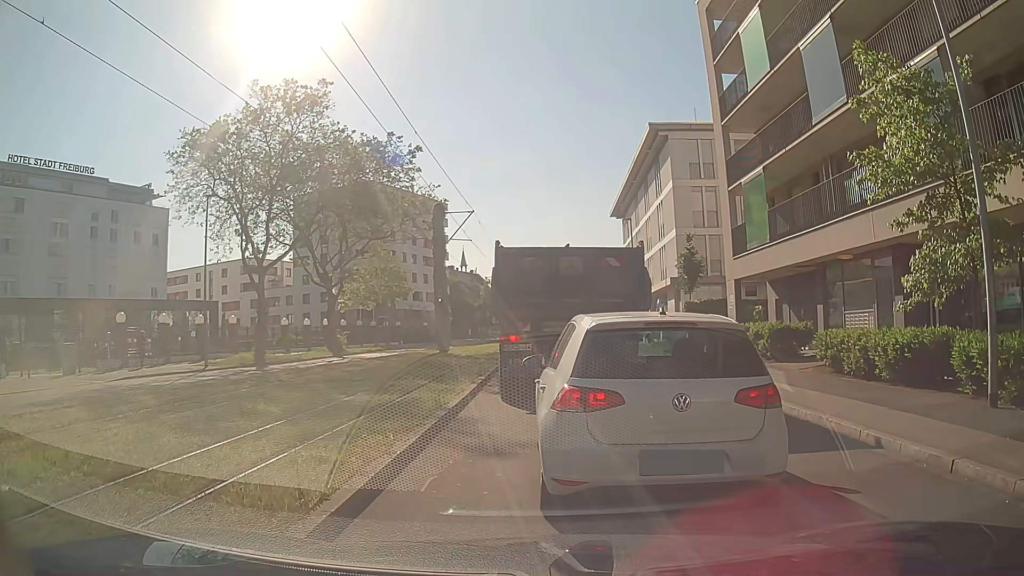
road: secondary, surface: asphalt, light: Day
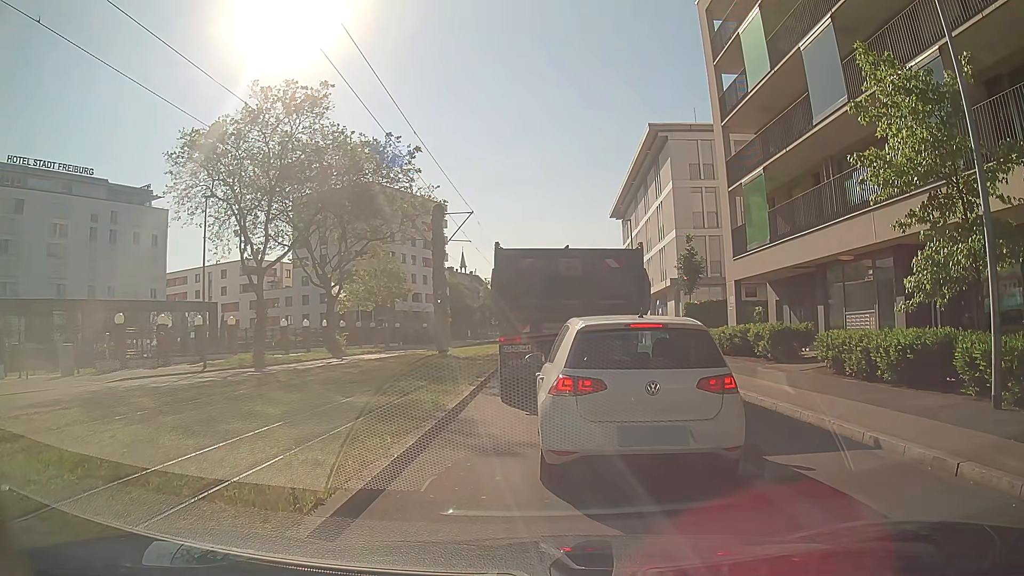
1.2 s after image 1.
(0.0, +0.1) m; 0°
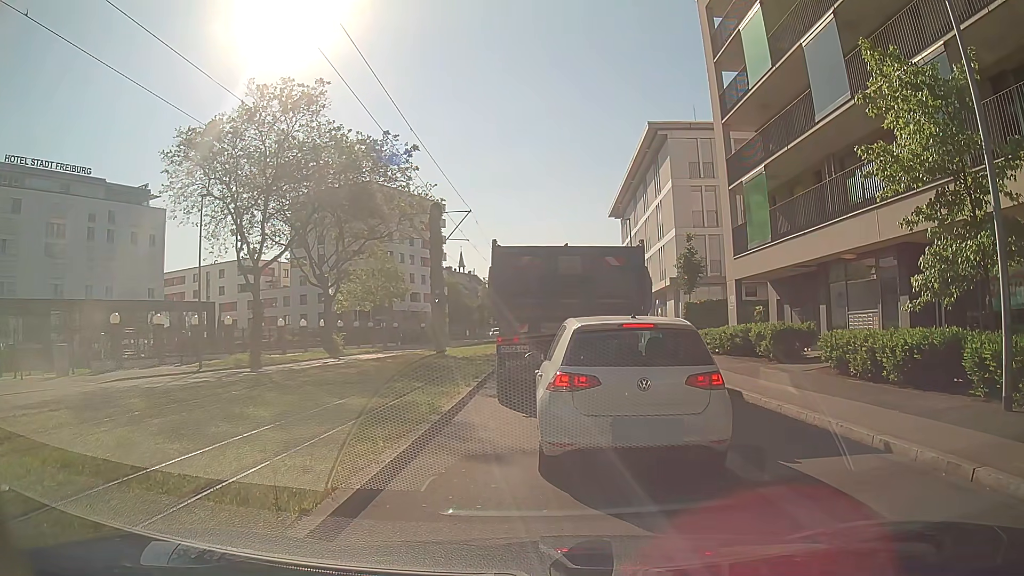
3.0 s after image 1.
(0.0, +0.3) m; 0°
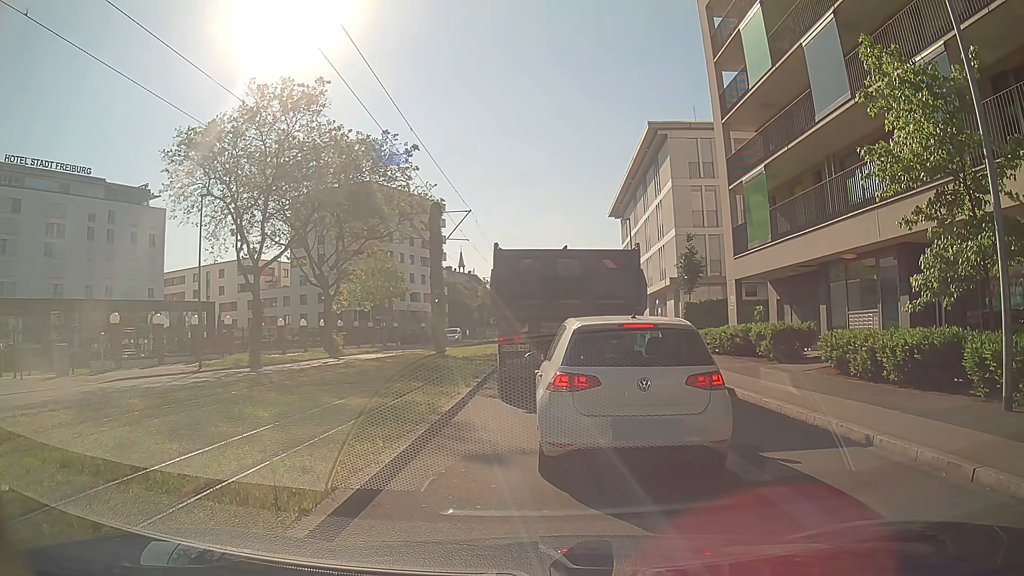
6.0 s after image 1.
(0.0, +0.1) m; 0°
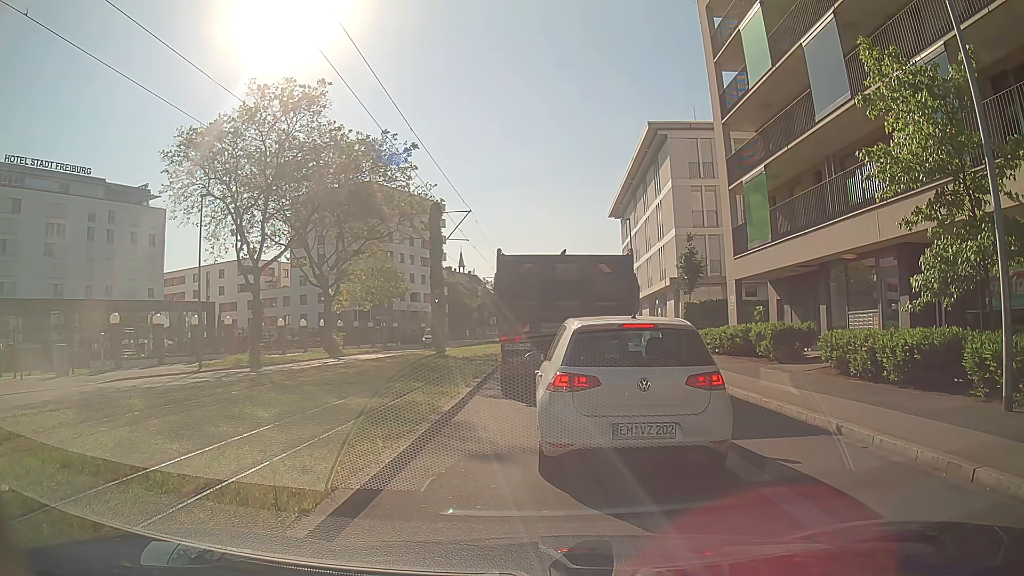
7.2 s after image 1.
(0.0, 0.0) m; 0°
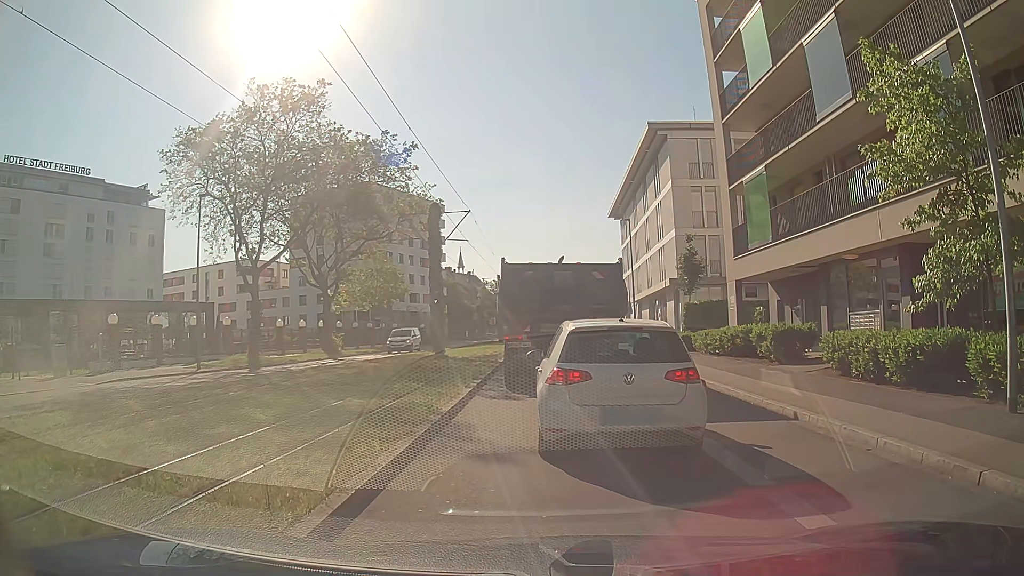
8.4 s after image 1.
(0.0, +0.1) m; 0°
(0, +10) (0, +20) (0, +30) (0, +40) (0, +50) (0, +60) (+1, +70) (+2, +80) (+2, +90) (+3, +100) m
